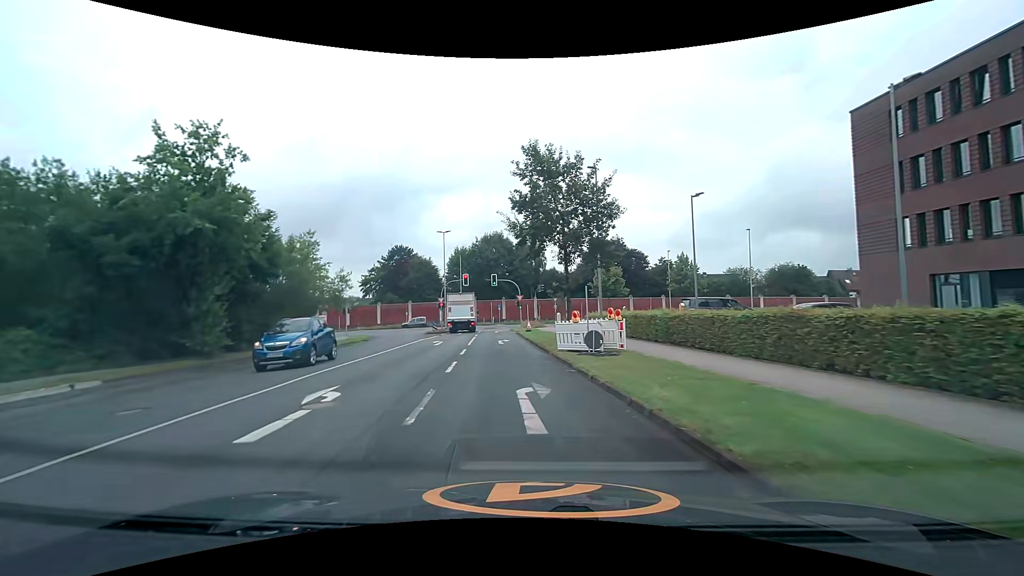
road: unclassified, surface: asphalt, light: Day
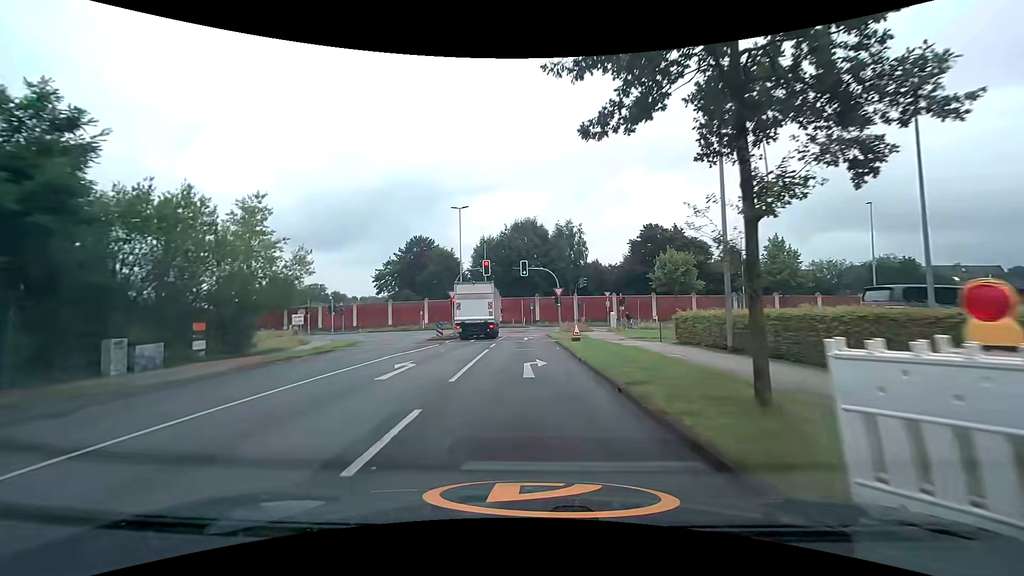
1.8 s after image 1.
(-0.7, +14.6) m; -4°
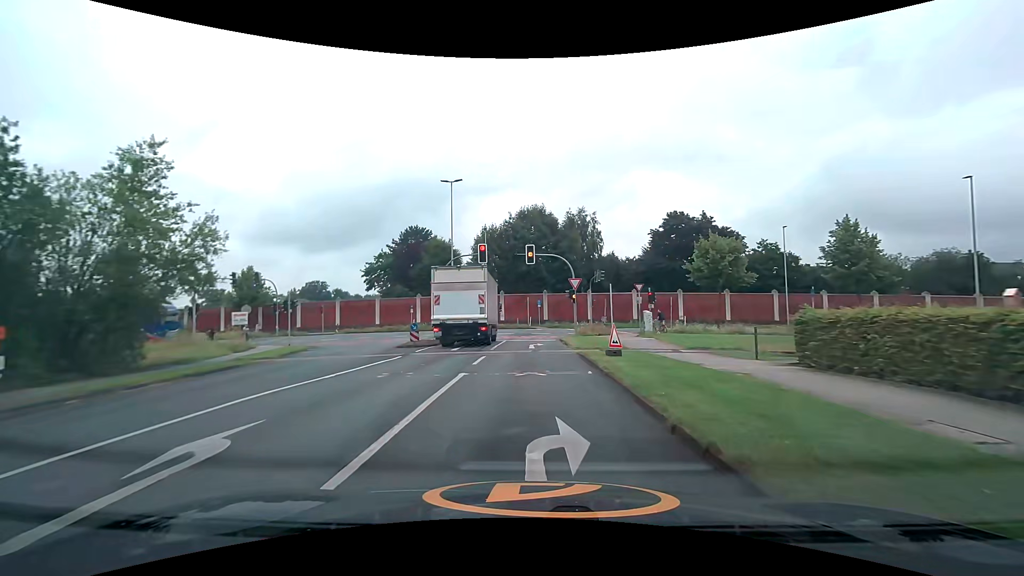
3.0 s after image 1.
(-0.1, +9.4) m; +1°
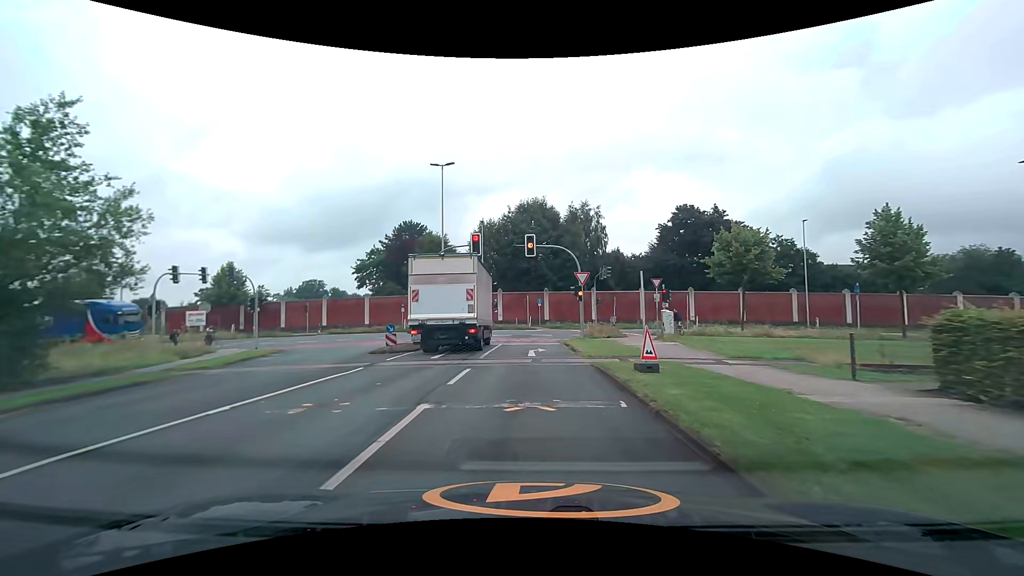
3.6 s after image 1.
(-0.1, +4.2) m; -2°
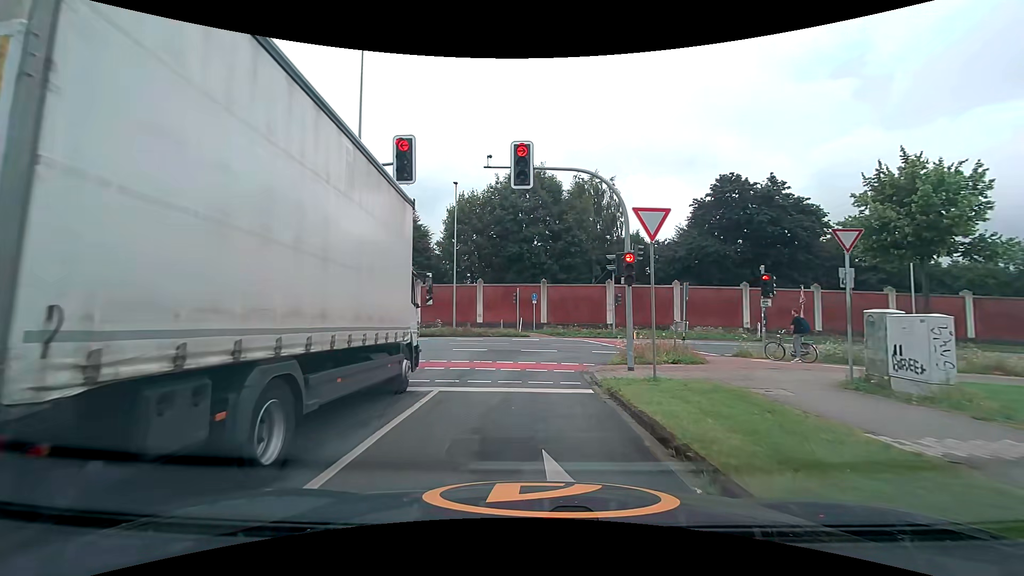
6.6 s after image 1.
(+0.2, +16.2) m; +1°
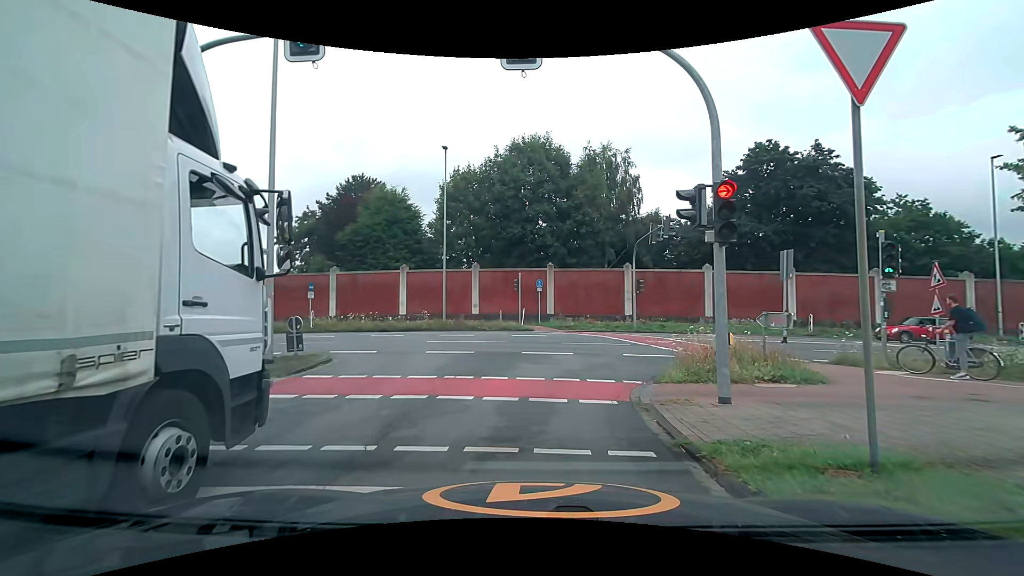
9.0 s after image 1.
(0.0, +6.2) m; -1°
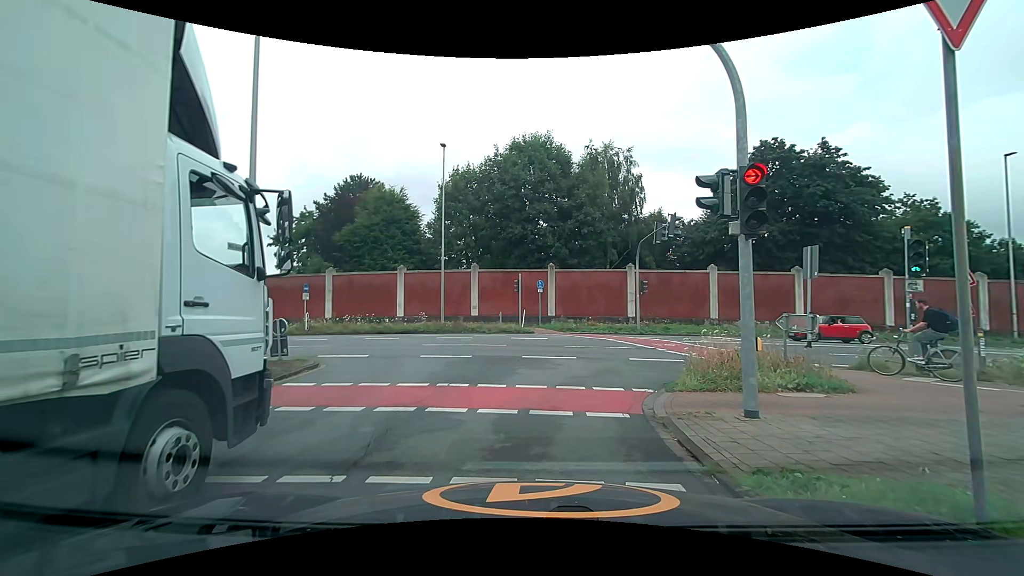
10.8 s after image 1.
(0.0, +0.9) m; 0°
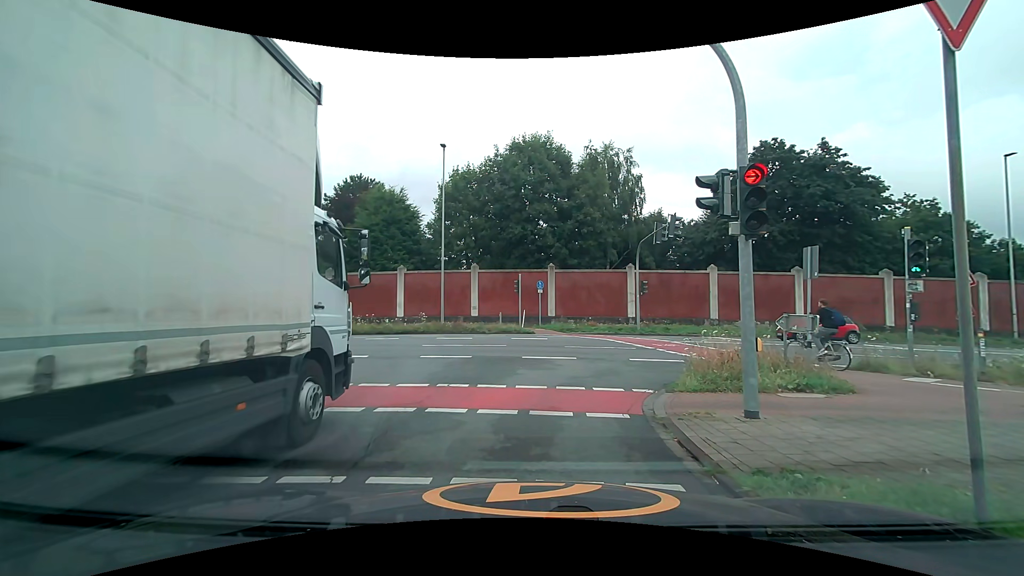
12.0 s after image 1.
(0.0, +0.1) m; 0°
(0, +10) (+6, +18) (+16, +19) (+26, +19) (+36, +19) (+46, +18) (+56, +18) (+66, +18) (+76, +18) (+86, +17) m
